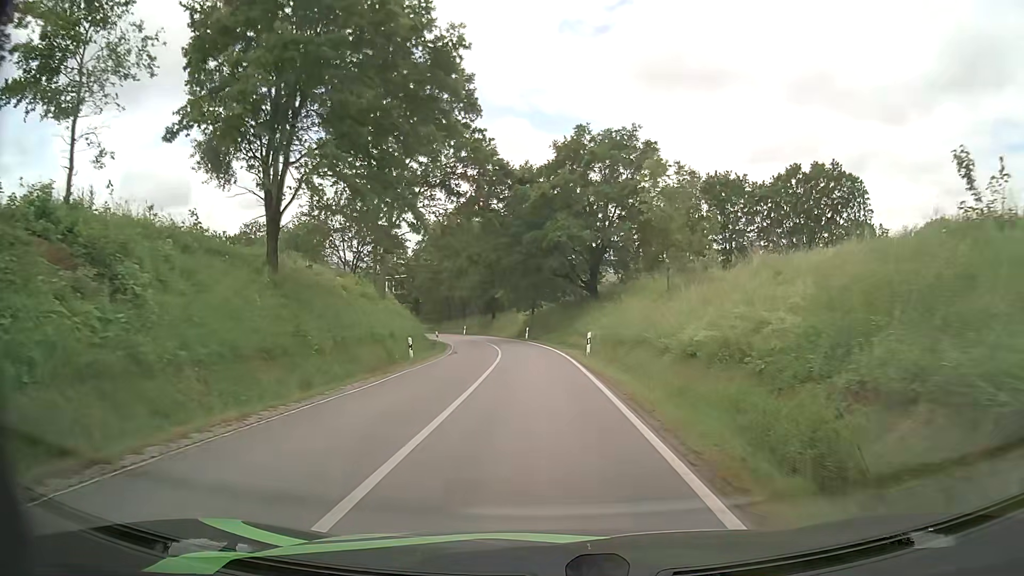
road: secondary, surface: asphalt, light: Day
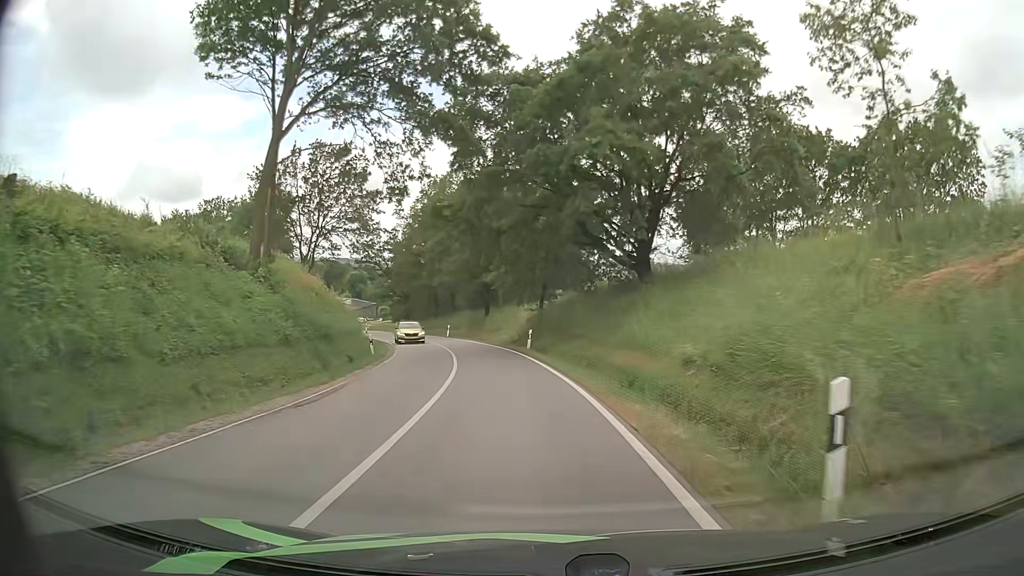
(-0.2, +22.7) m; -1°
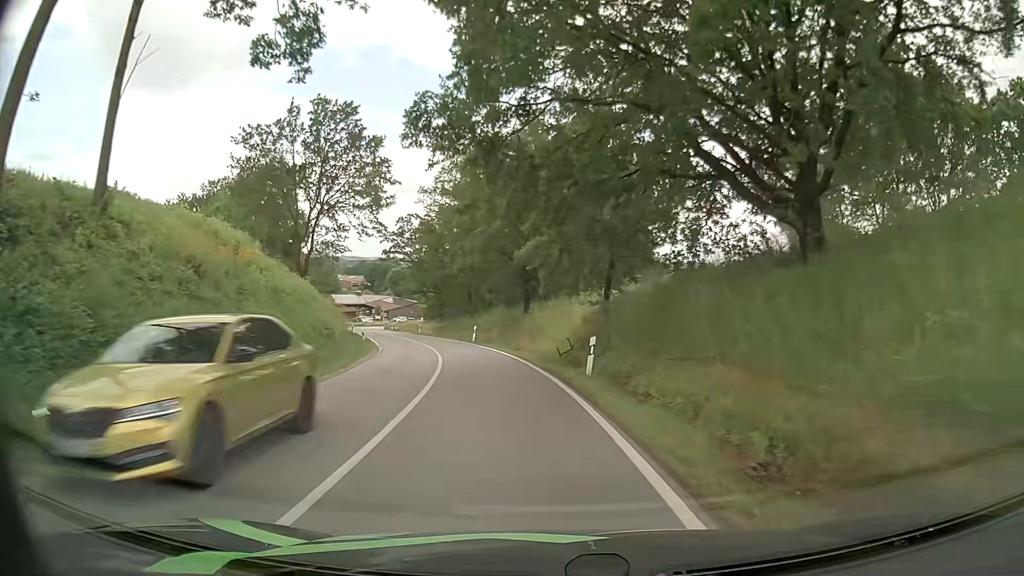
(-0.4, +15.8) m; -4°
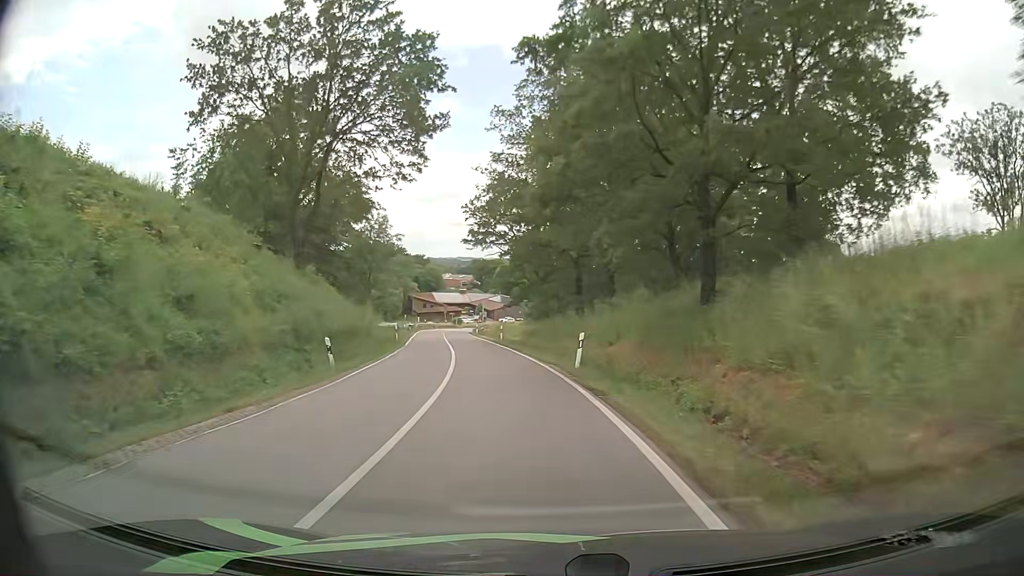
(-2.2, +24.5) m; -10°
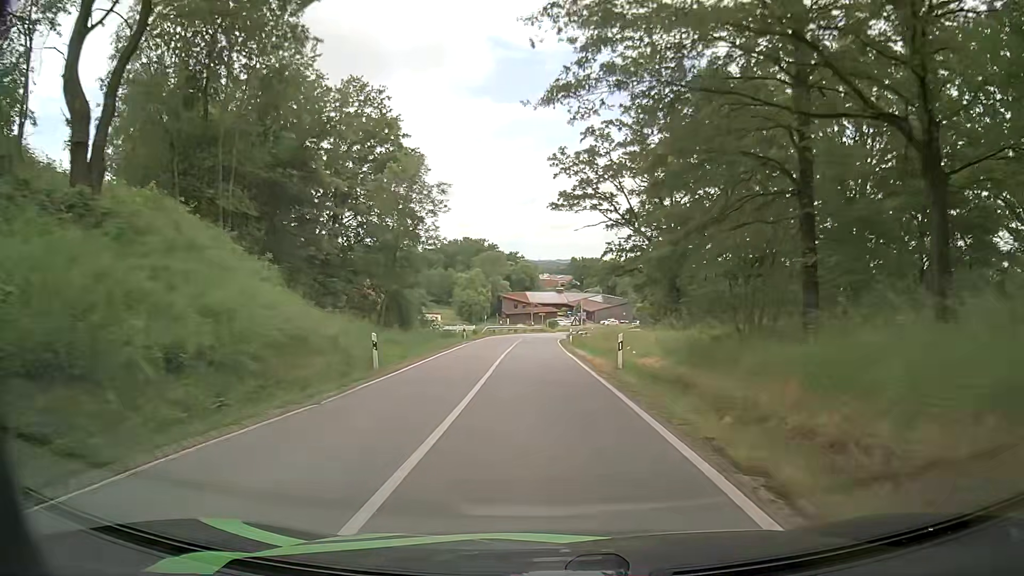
(-2.3, +25.6) m; -9°
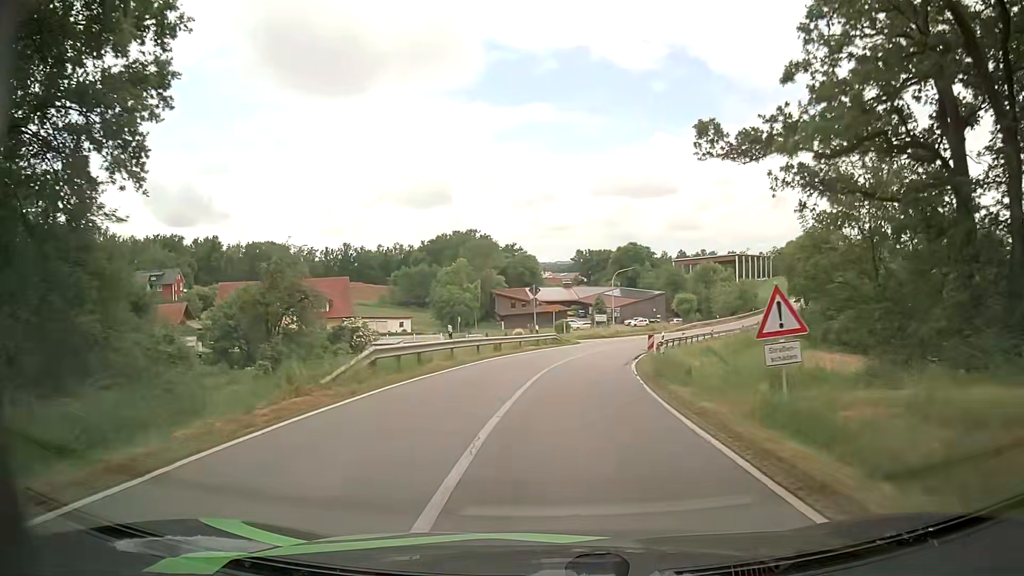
(-1.2, +42.9) m; 0°
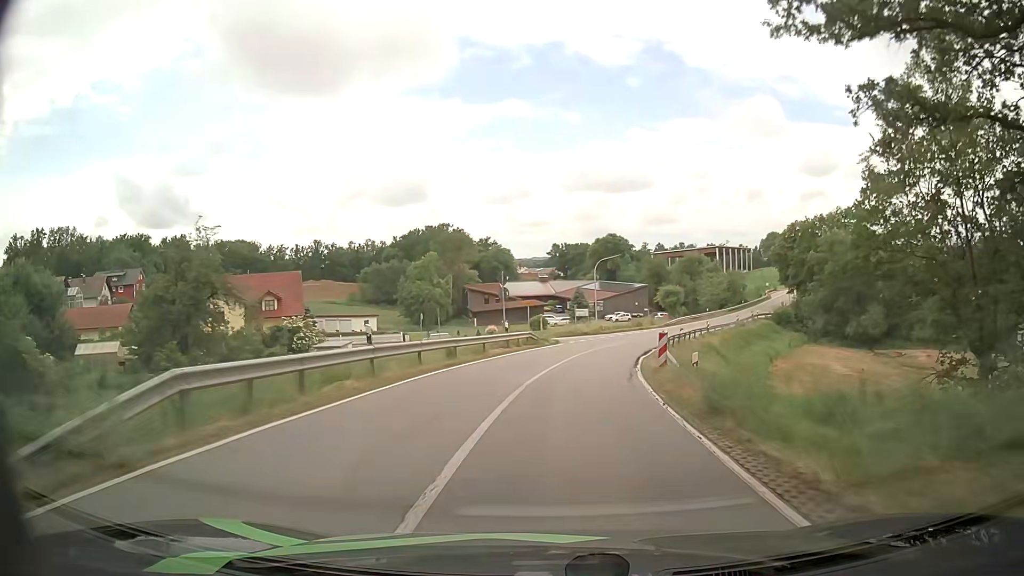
(0.0, +8.3) m; +2°
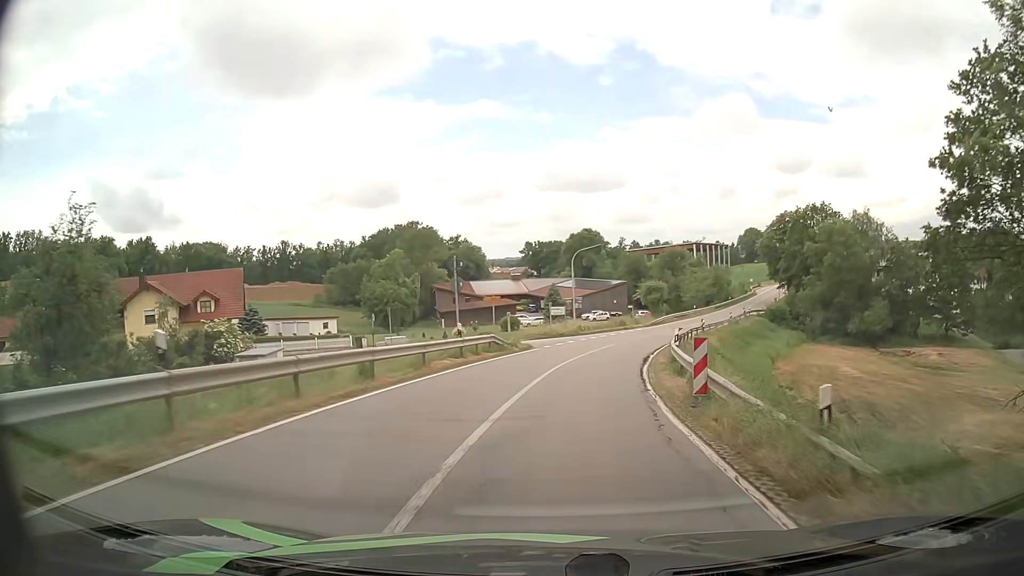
(0.0, +8.2) m; +2°
(0, +10) (+1, +20) (+2, +30) (+5, +40) (+7, +49) (+11, +59) (+15, +68) (+19, +77) (+23, +86) (+27, +95) m
